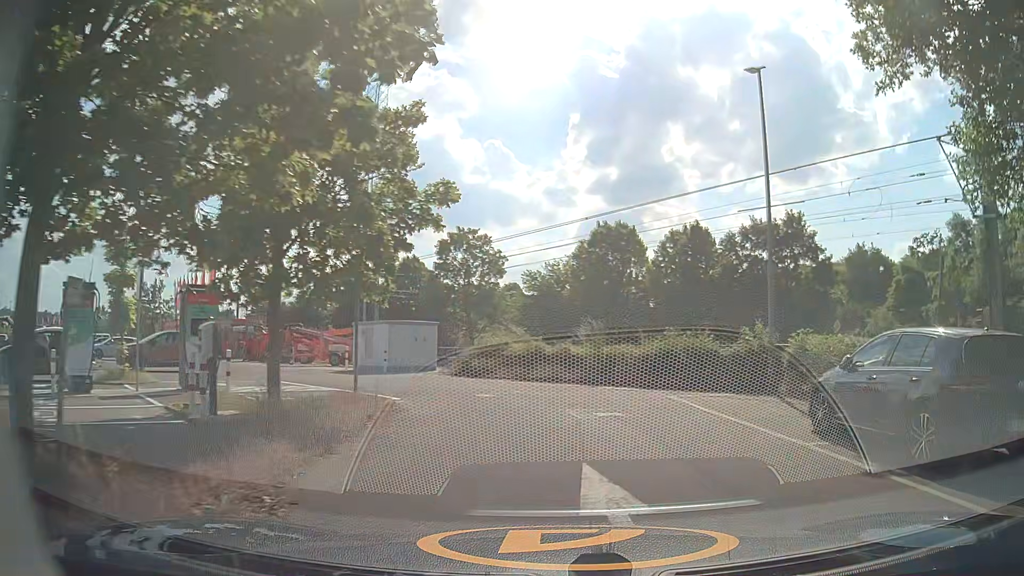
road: service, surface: asphalt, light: Day
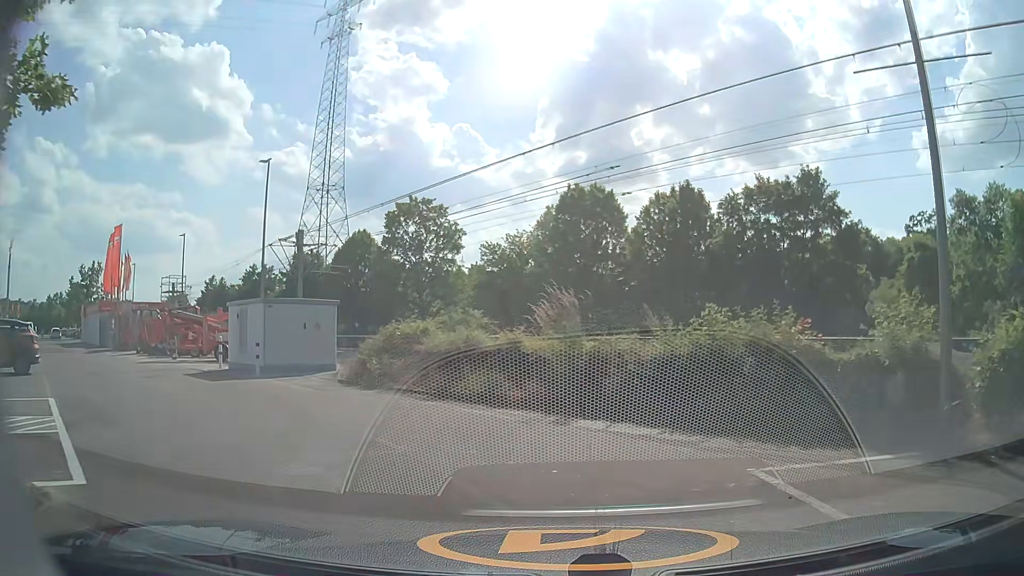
(+0.4, +8.9) m; +2°
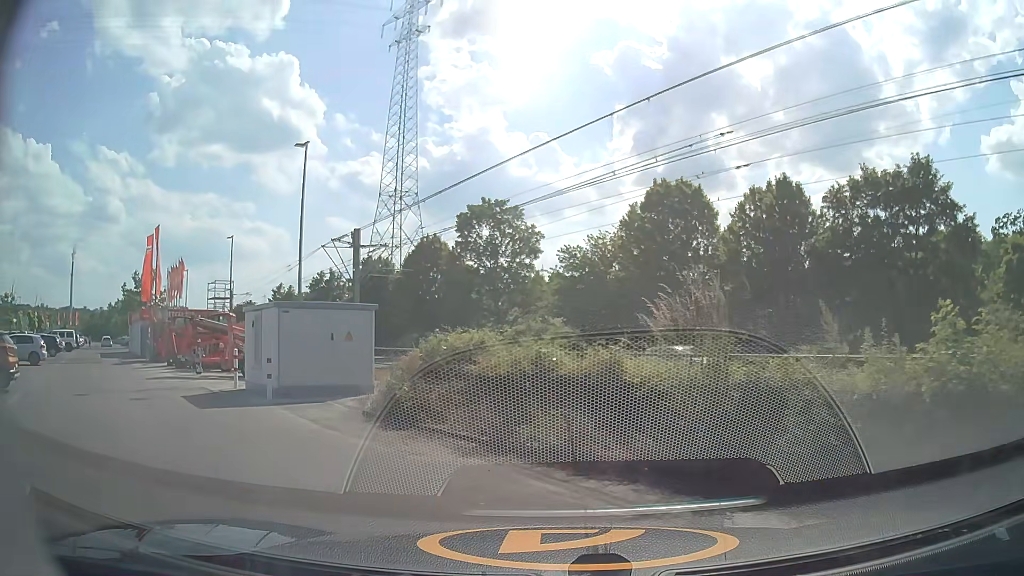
(-0.2, +4.2) m; -4°
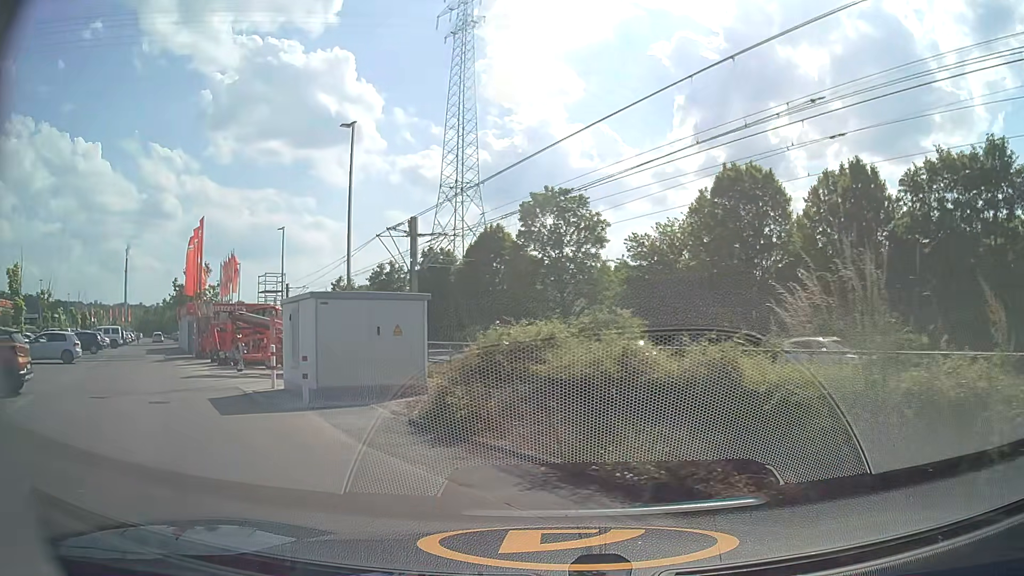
(-0.2, +1.8) m; -7°
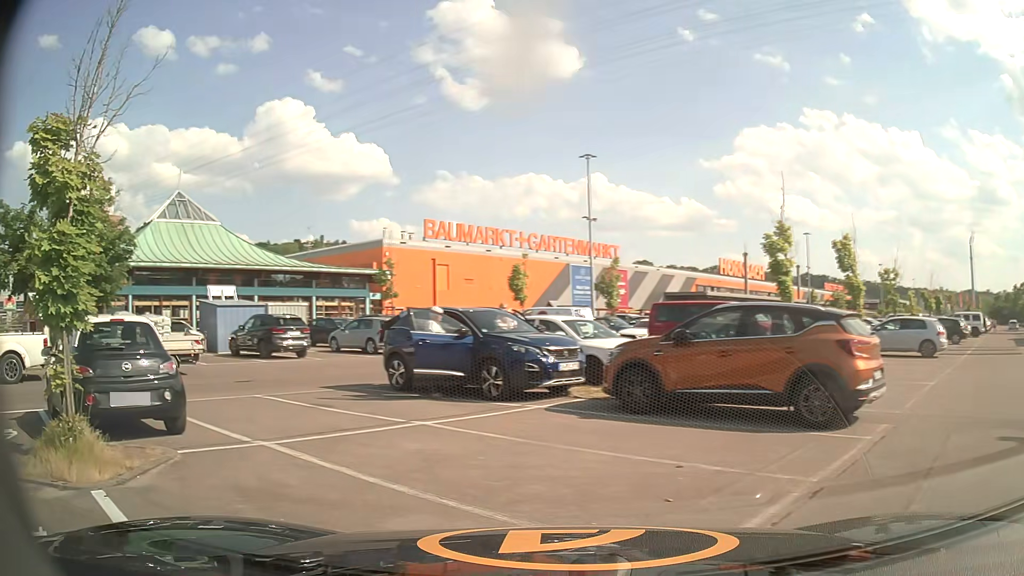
(-3.8, +6.4) m; -75°
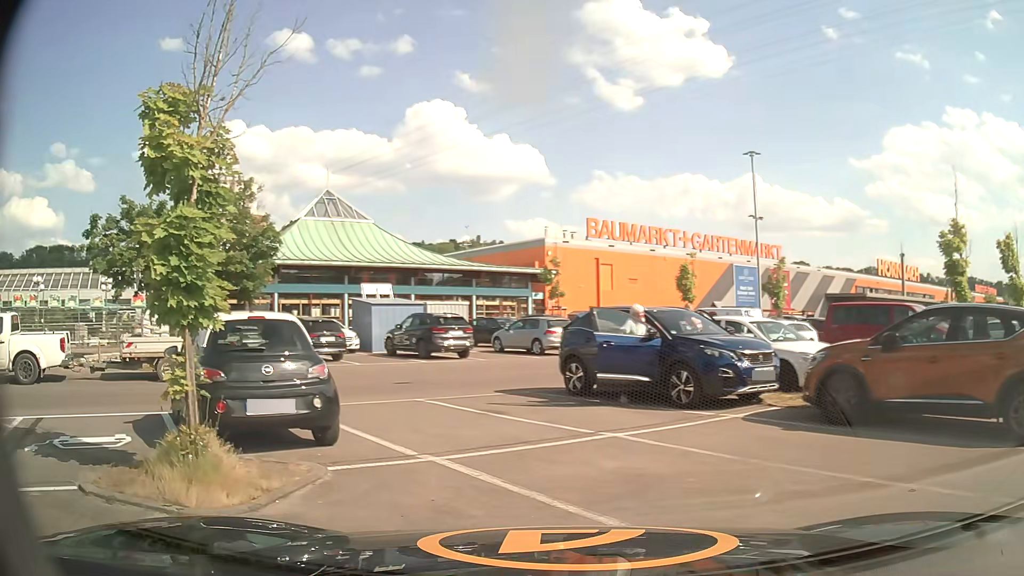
(-0.1, +1.0) m; -11°
